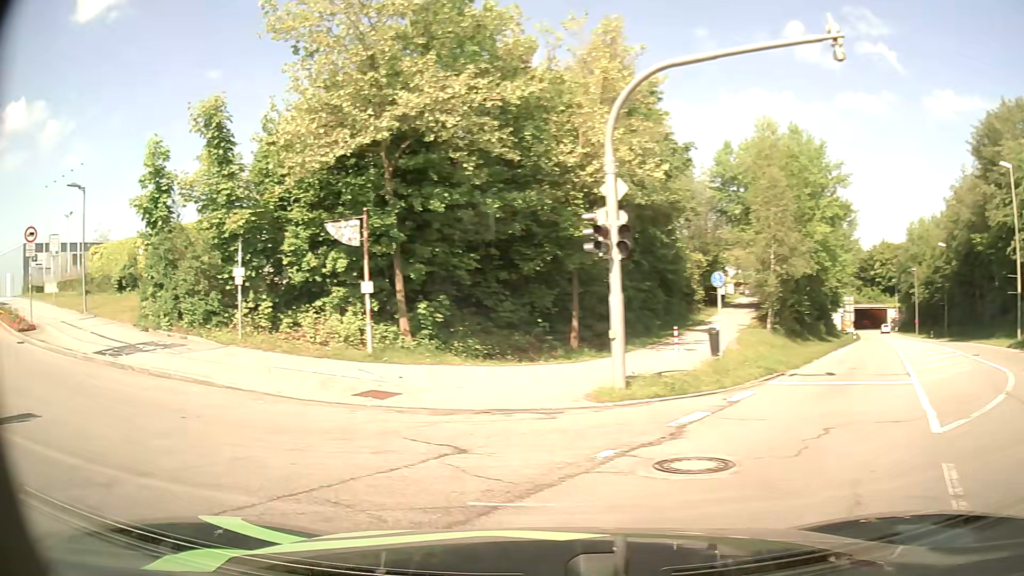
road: residential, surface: asphalt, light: Day
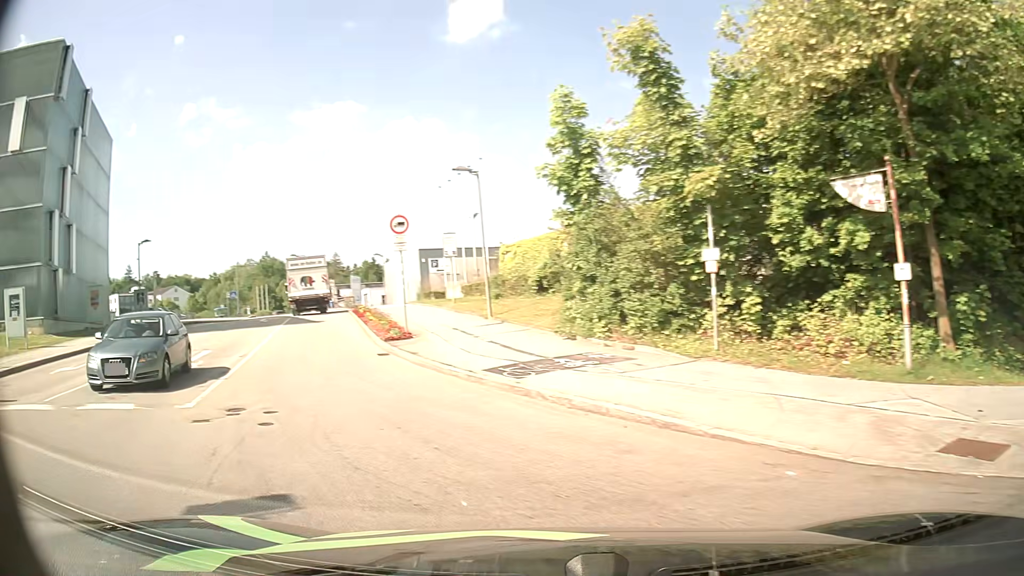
(-1.8, +5.1) m; -38°
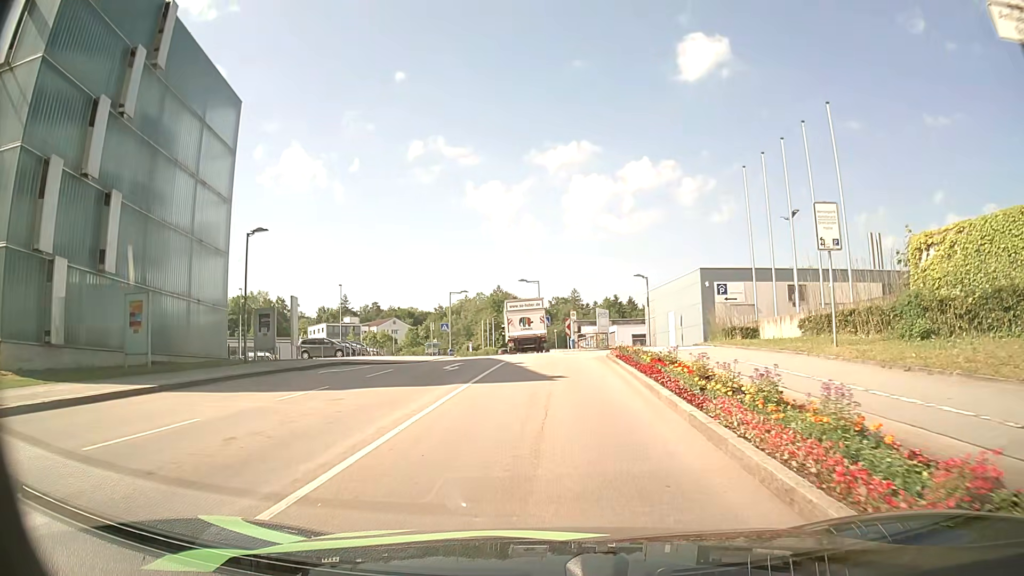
(-5.4, +16.9) m; -21°
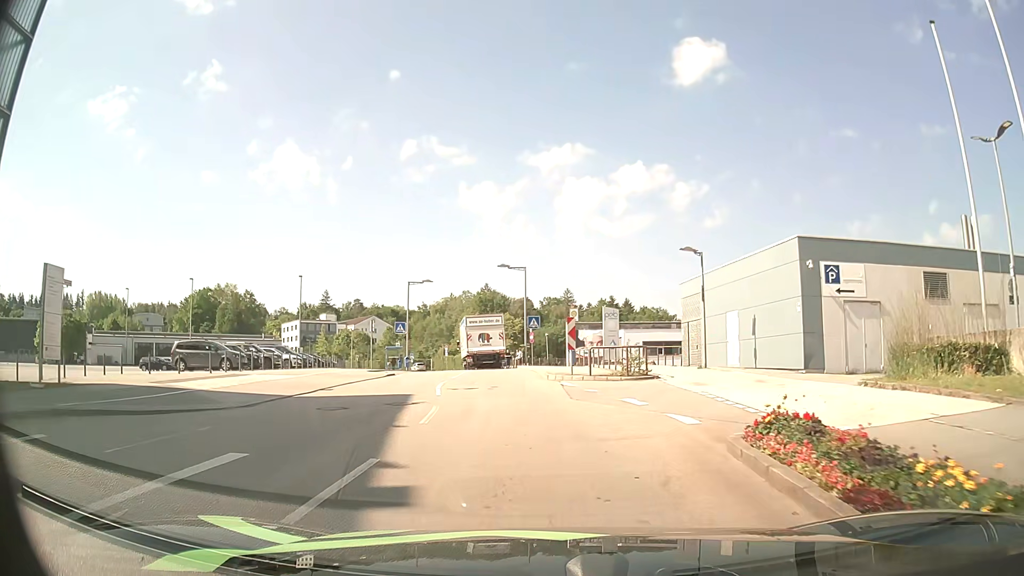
(+0.1, +17.8) m; +1°
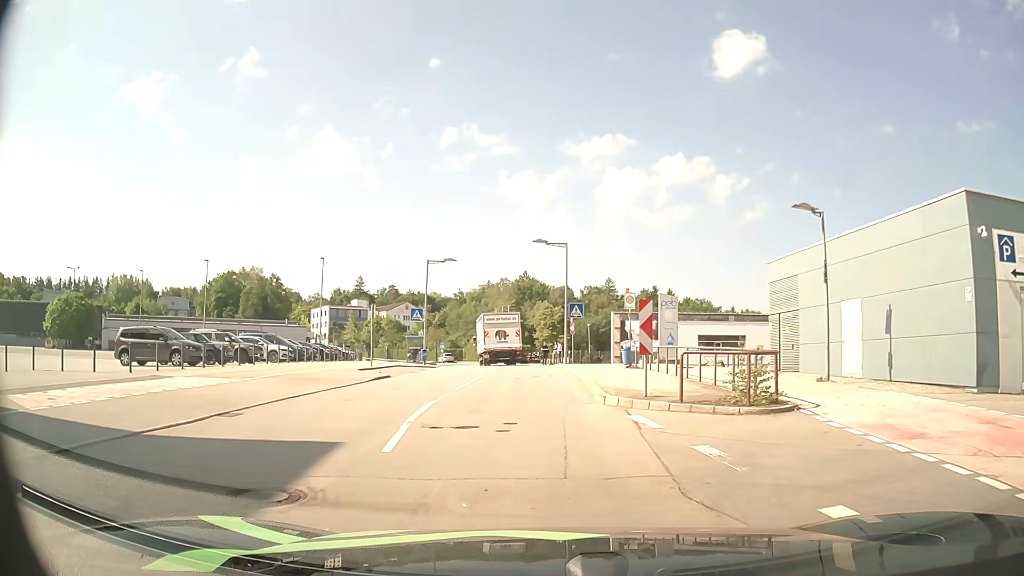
(-0.2, +8.5) m; -3°
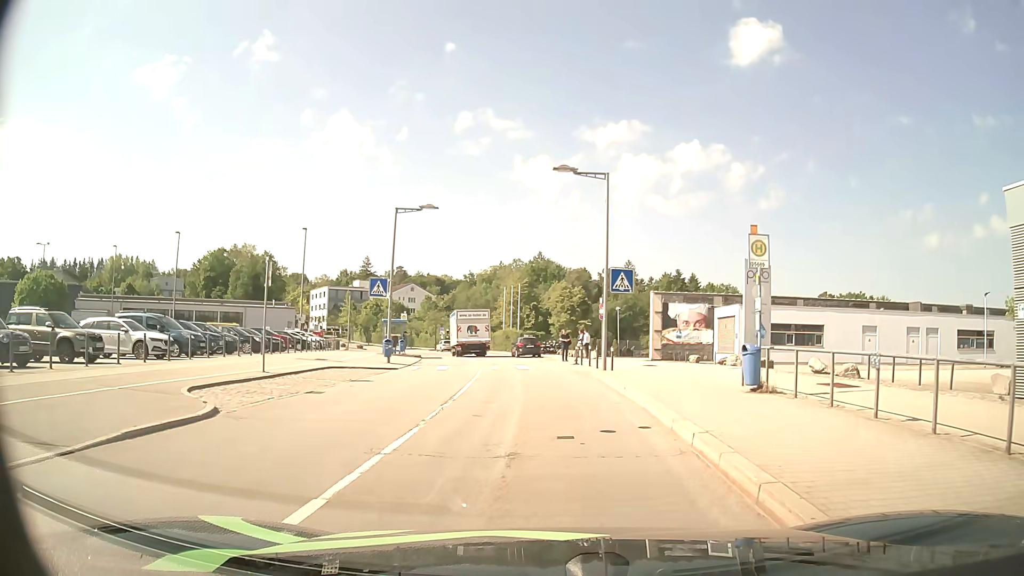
(-0.5, +14.8) m; -1°
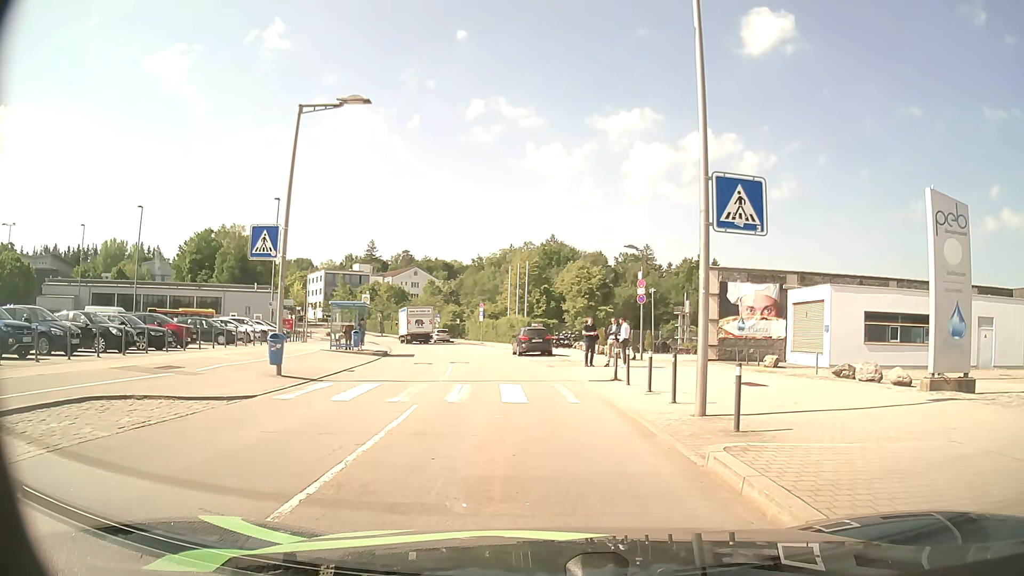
(-0.1, +13.9) m; -2°
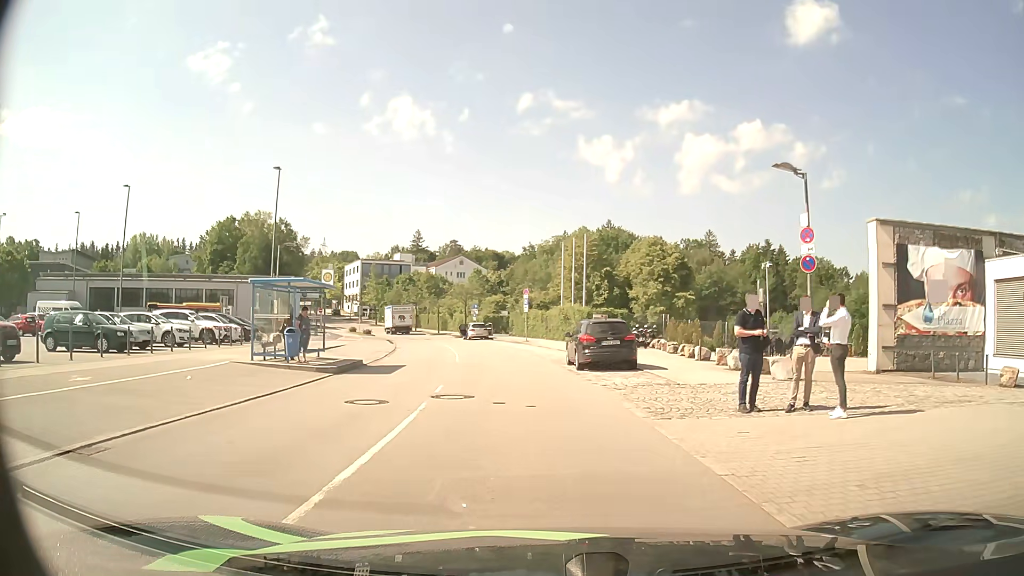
(-0.5, +15.0) m; -4°
(0, +10) (-1, +20) (-2, +30) (-4, +40) (-7, +49) (-9, +59) (-12, +69) (-15, +78) (-18, +88) (-22, +97) m
